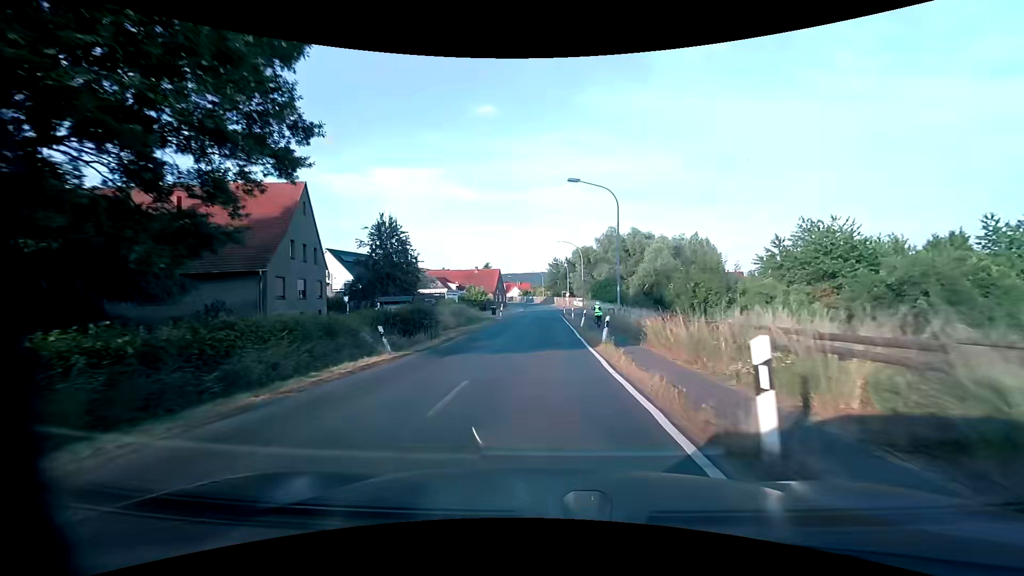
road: secondary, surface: asphalt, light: Day
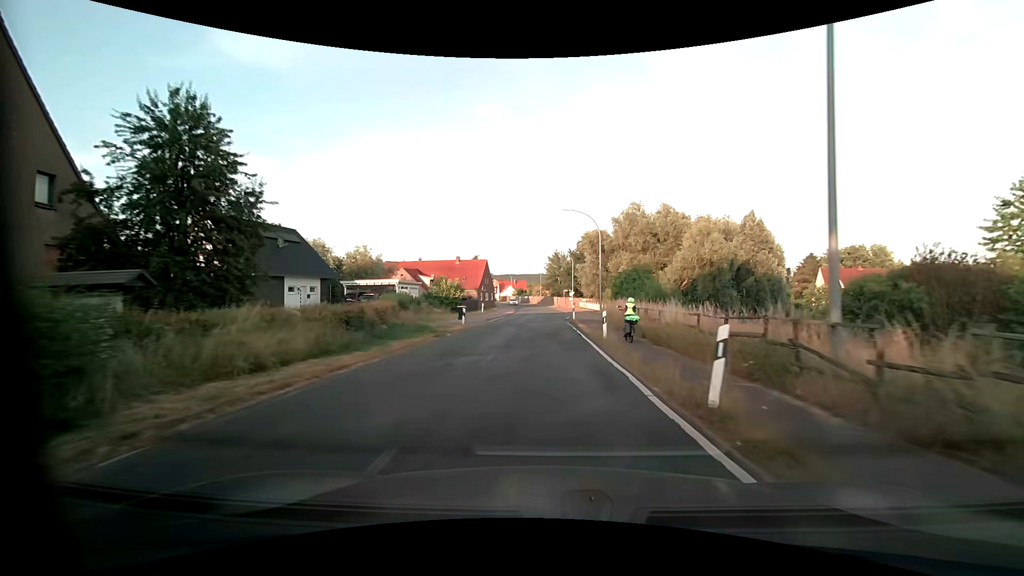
(+0.1, +22.8) m; 0°
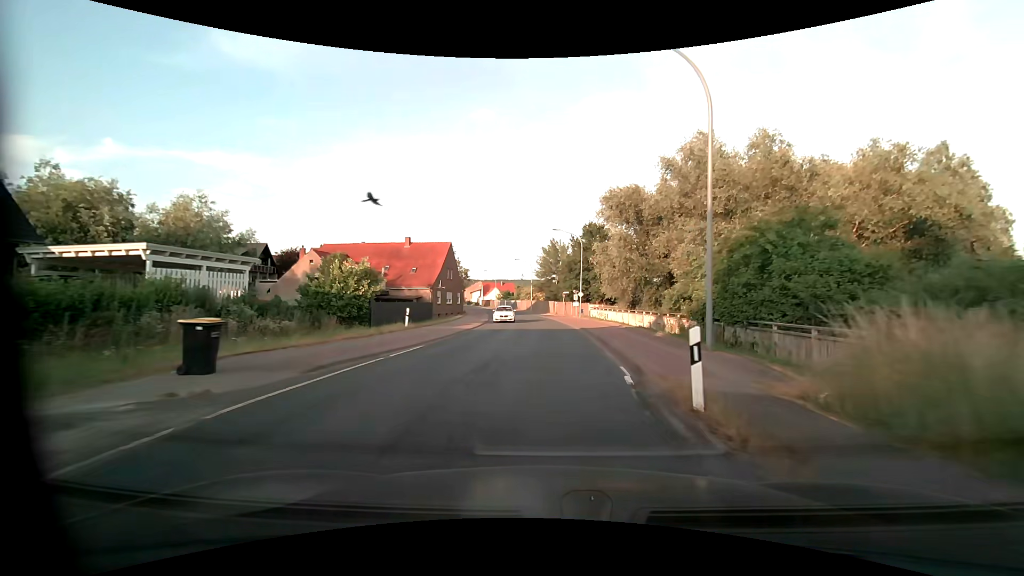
(0.0, +30.0) m; 0°
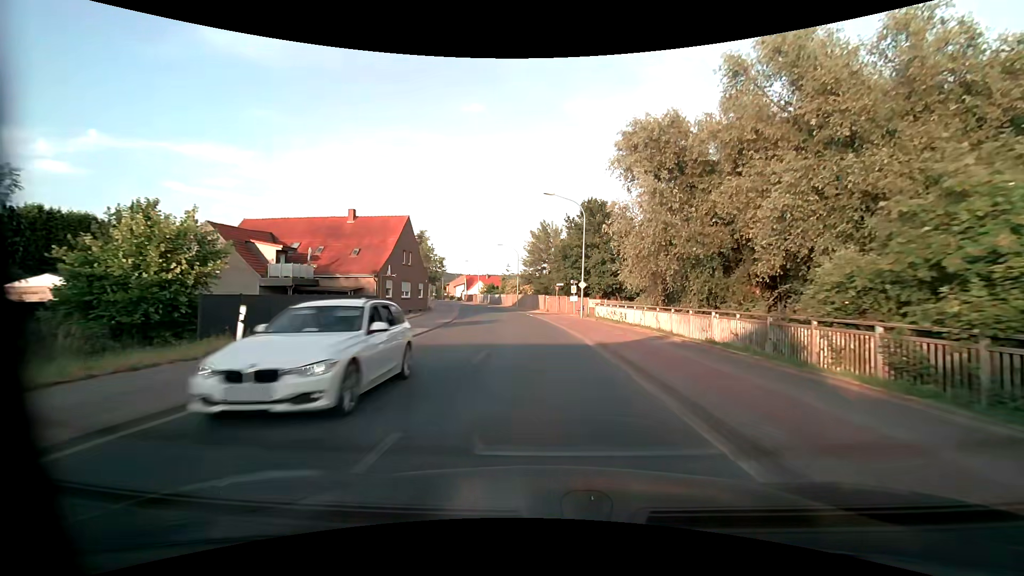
(+0.3, +14.6) m; +2°
(0, +10) (0, +20) (-1, +30) (-2, +40) (-3, +50) (-5, +60) (-7, +69) (-10, +79) (-12, +89) (-15, +98) m
